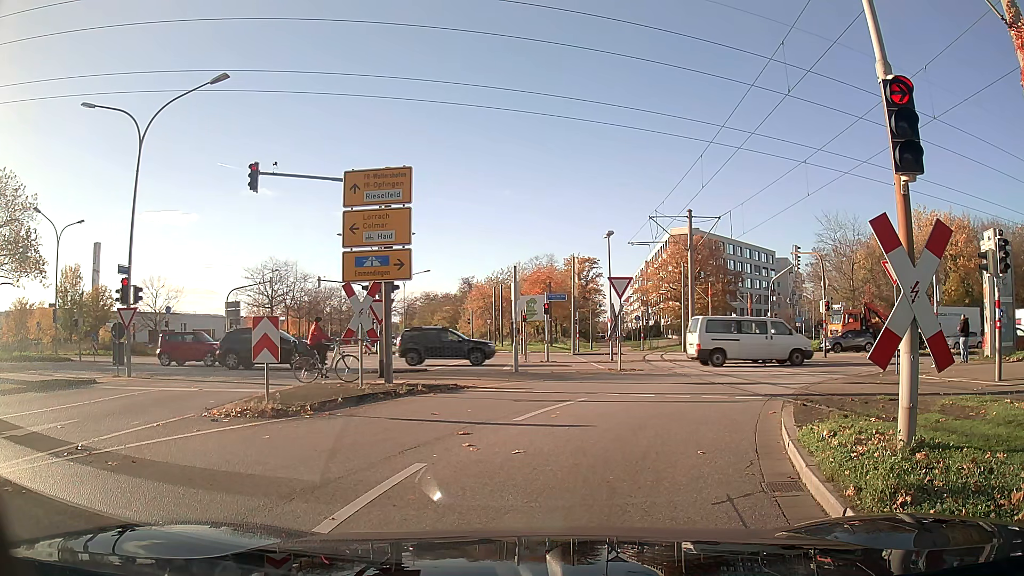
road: tertiary_link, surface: asphalt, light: Day
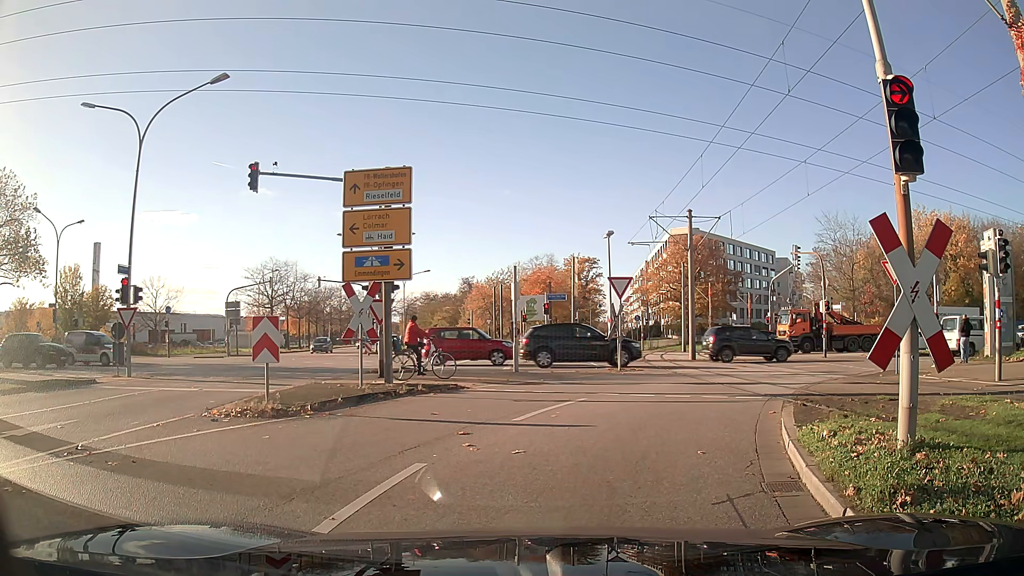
(0.0, 0.0) m; 0°
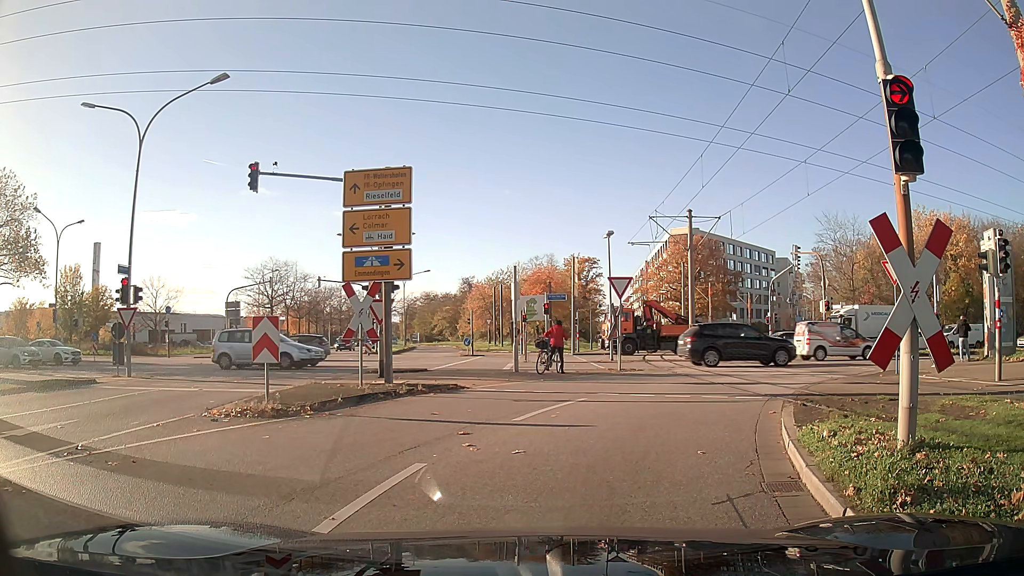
(0.0, 0.0) m; 0°
